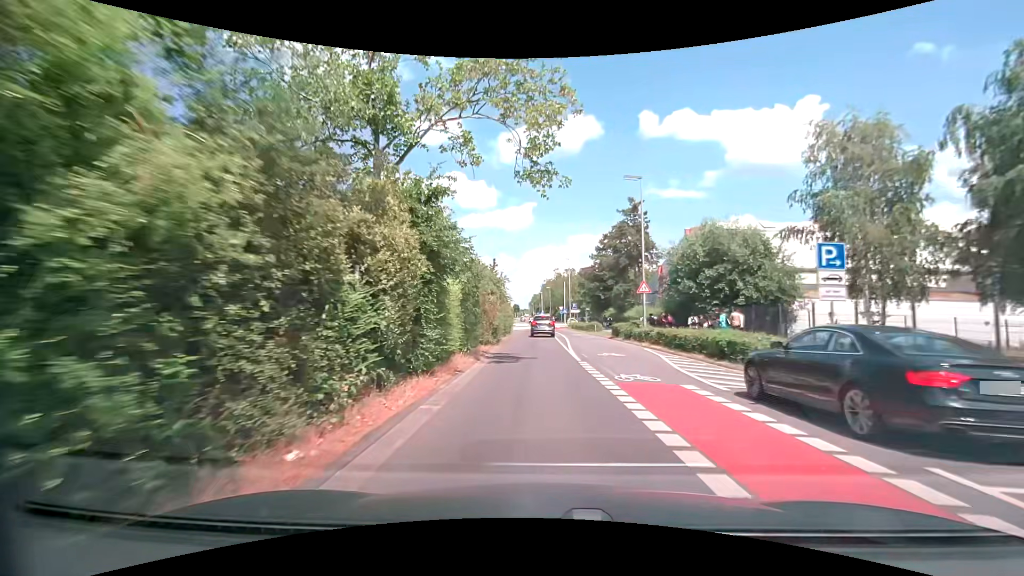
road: secondary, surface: asphalt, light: Day
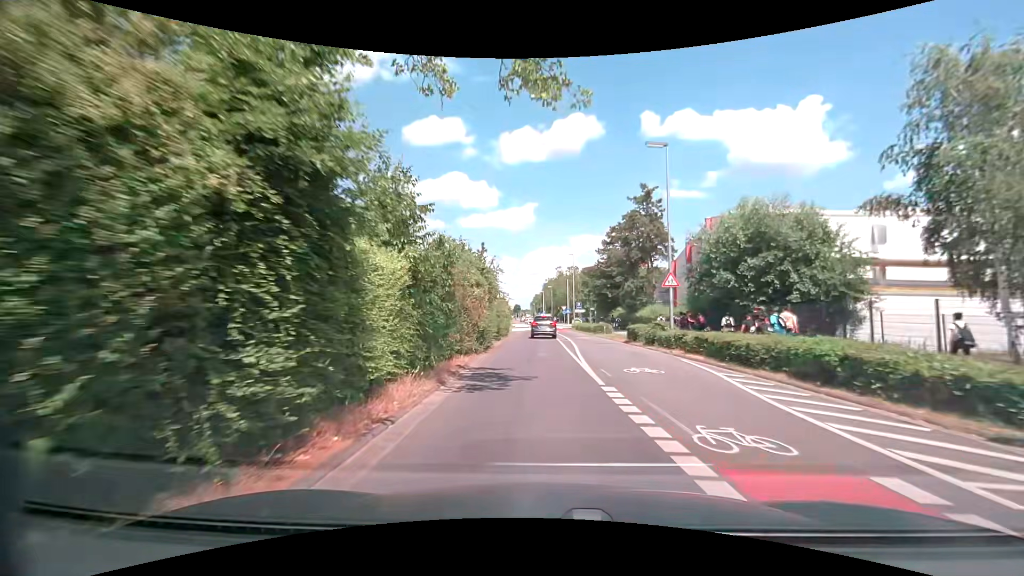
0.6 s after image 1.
(-0.1, +6.0) m; -2°
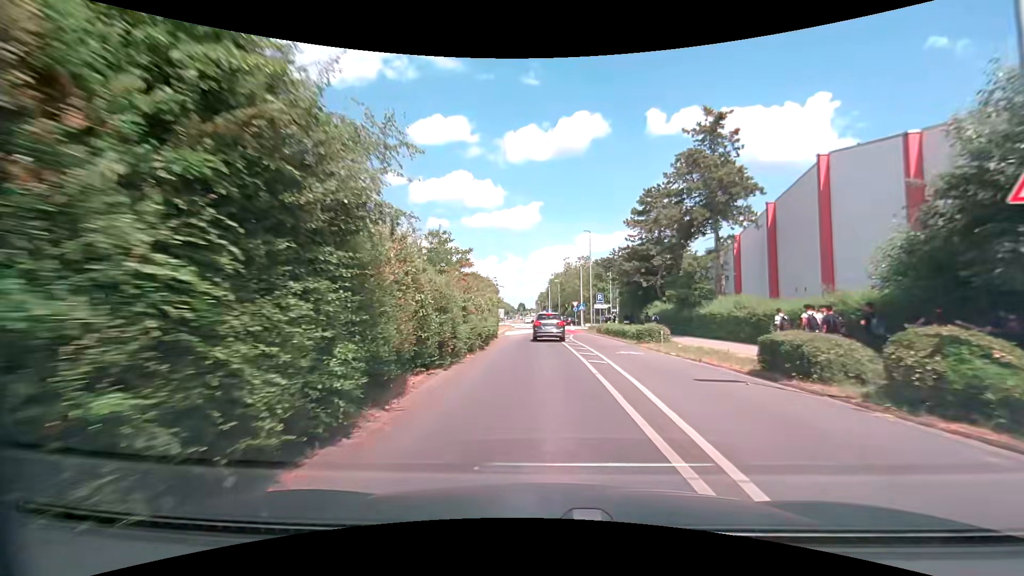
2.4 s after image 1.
(0.0, +17.8) m; 0°
